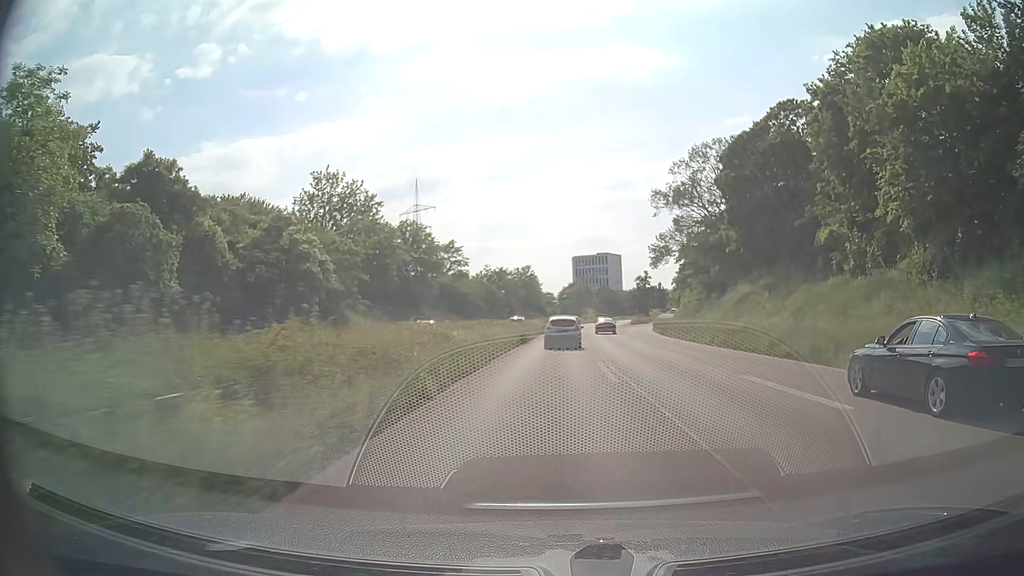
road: trunk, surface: asphalt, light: Day
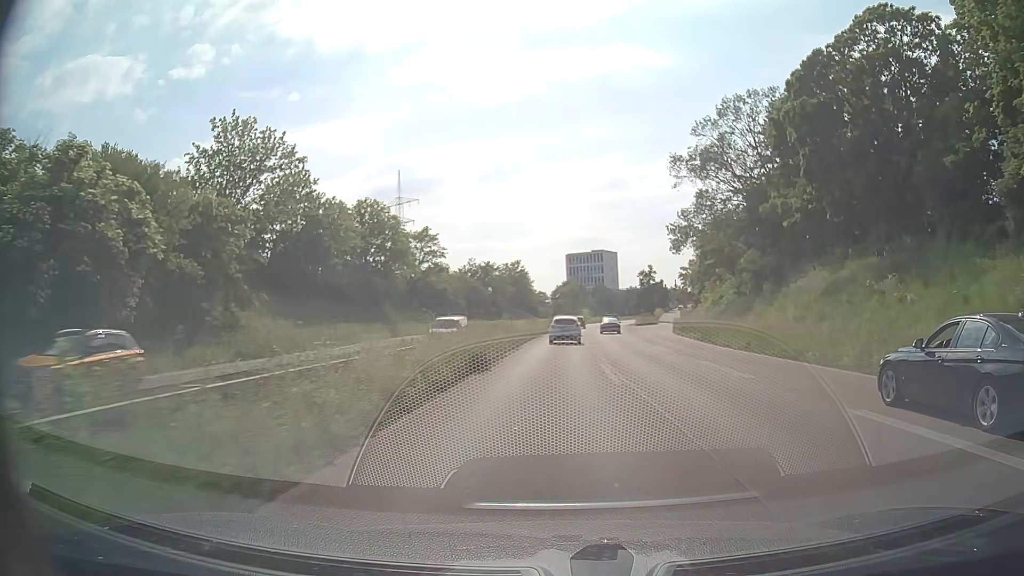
(+0.1, +18.5) m; 0°
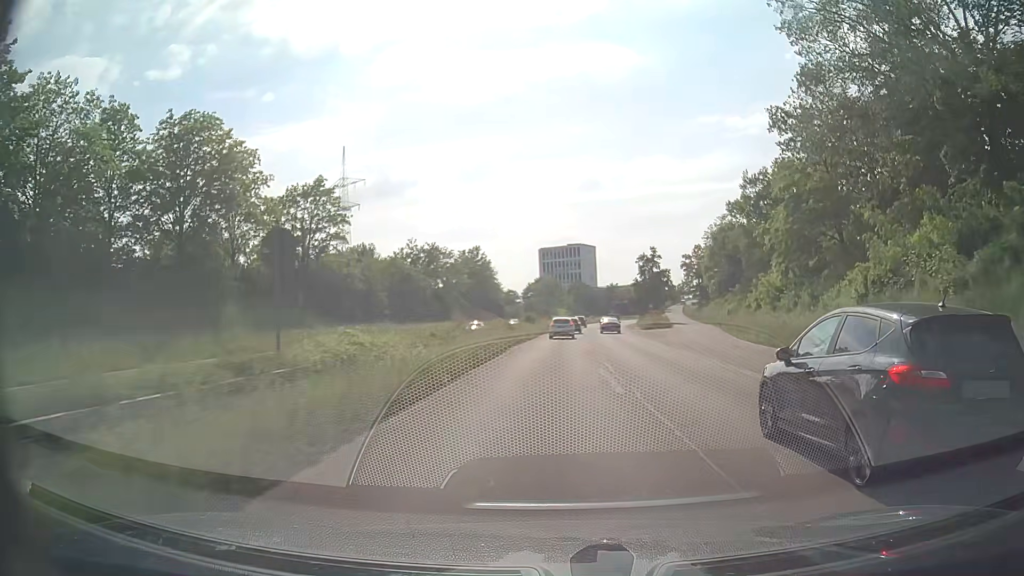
(+0.6, +37.8) m; +2°
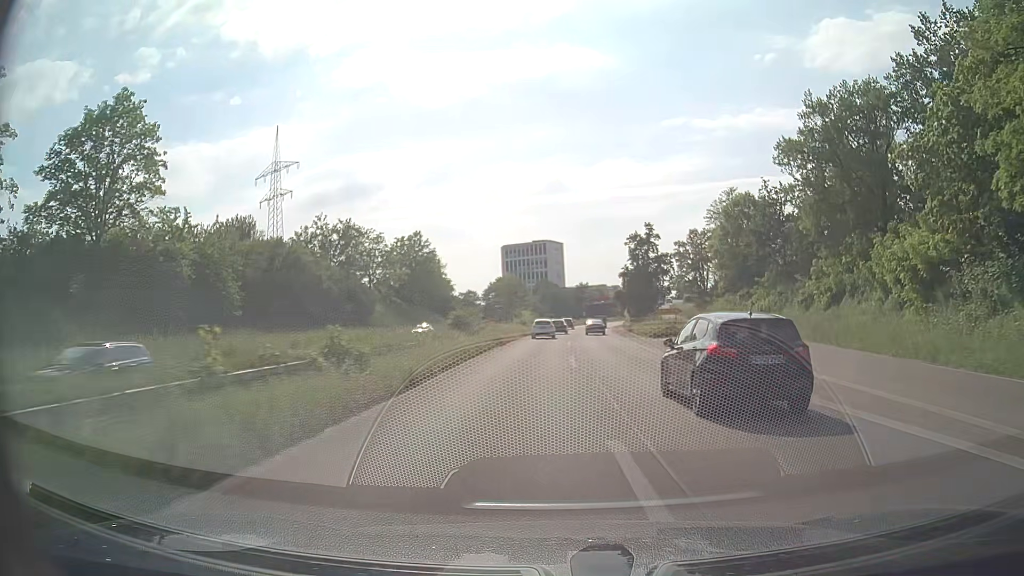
(+0.6, +28.7) m; +3°
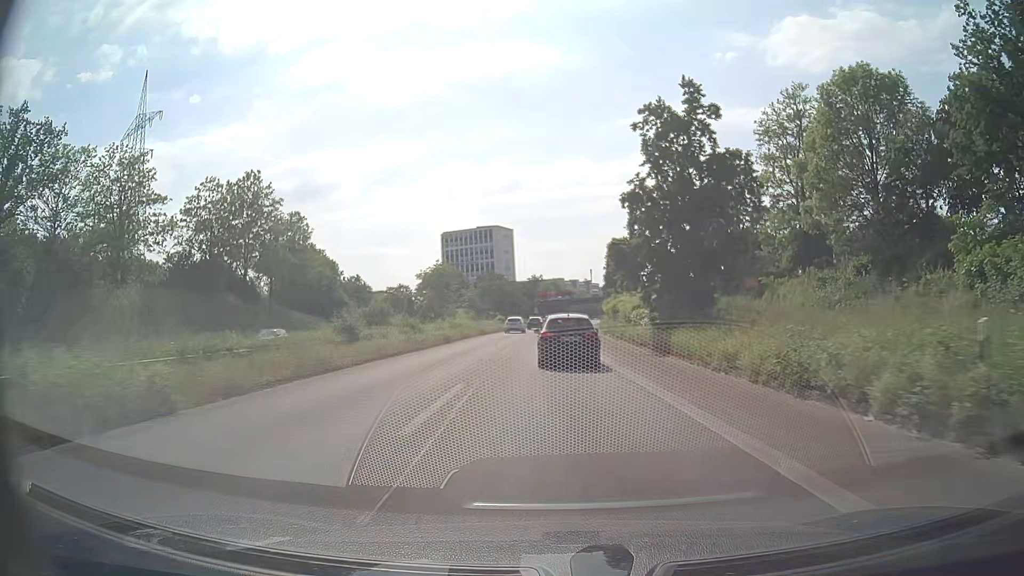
(+2.8, +47.7) m; +4°
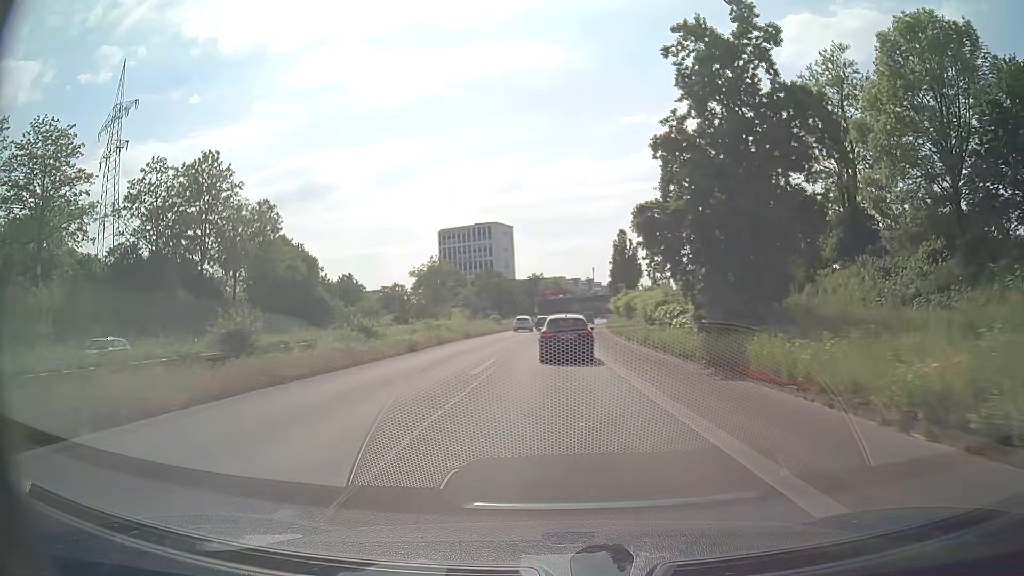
(0.0, +9.2) m; 0°
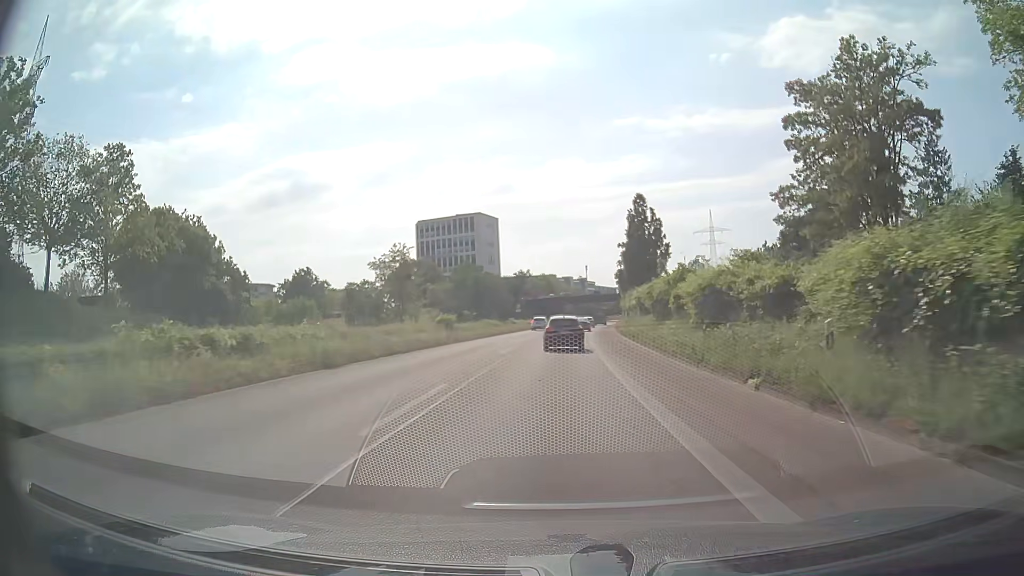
(+0.1, +27.0) m; +1°
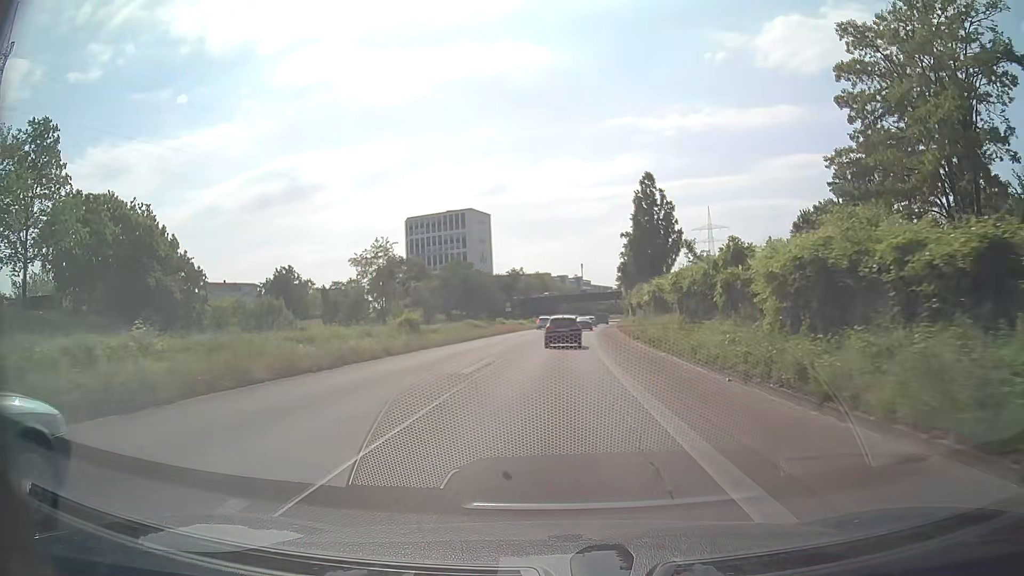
(0.0, +9.0) m; 0°
(0, +10) (0, +20) (0, +30) (+1, +40) (+1, +50) (+2, +60) (+3, +70) (+4, +80) (+5, +90) (+6, +100) m
